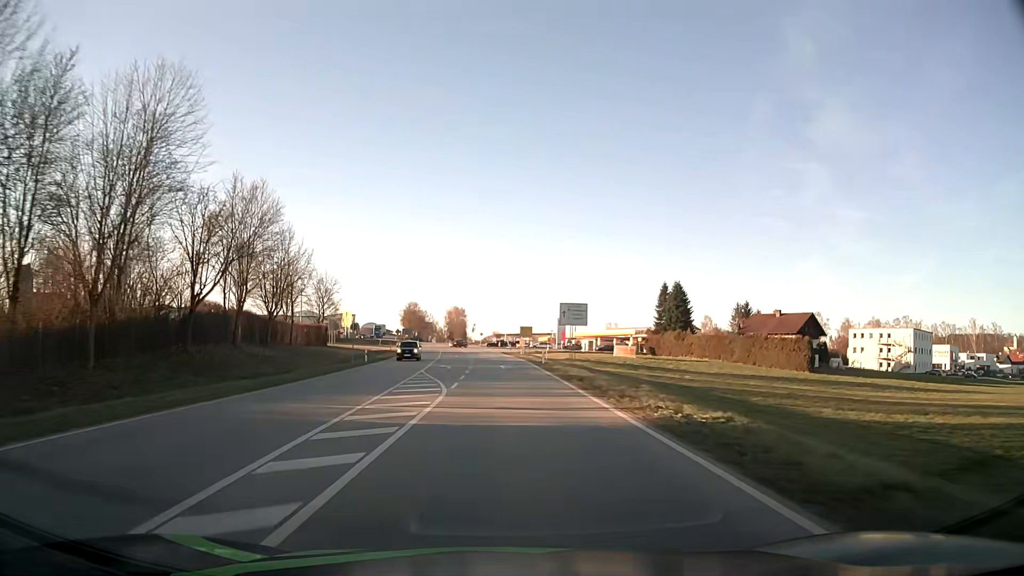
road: secondary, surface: asphalt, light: Day
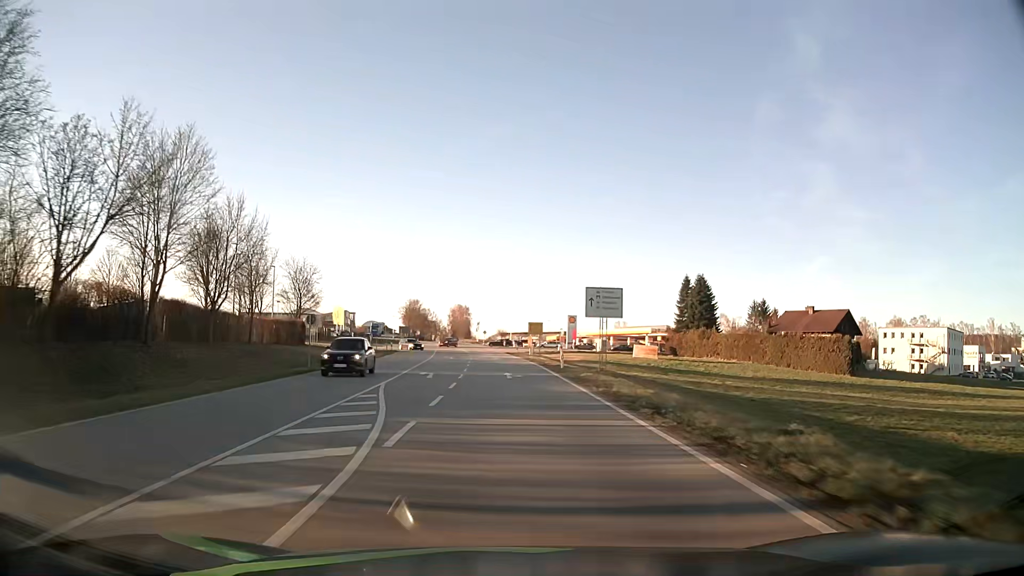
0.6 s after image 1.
(-0.1, +12.8) m; 0°
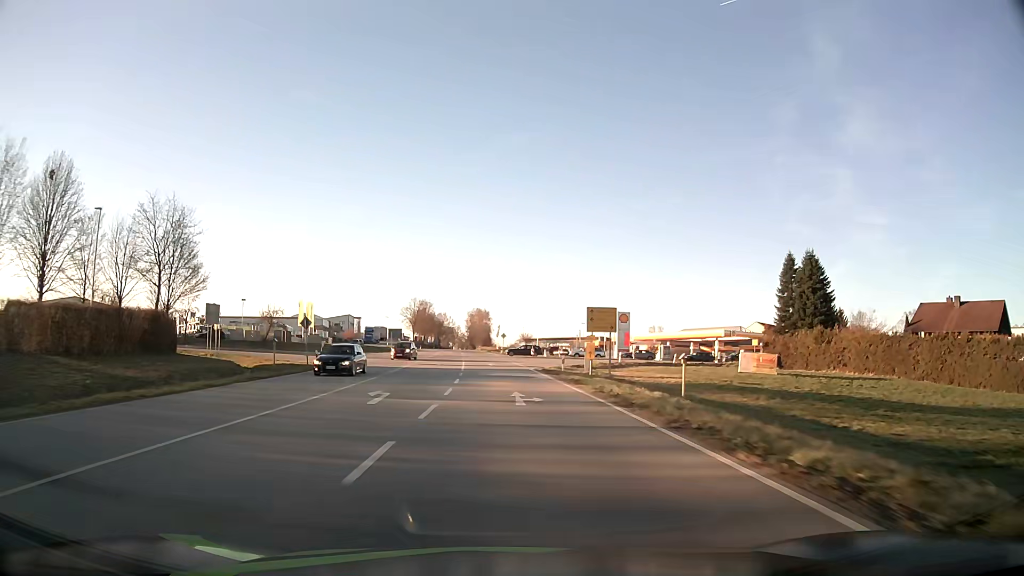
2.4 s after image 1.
(-0.5, +38.3) m; -2°
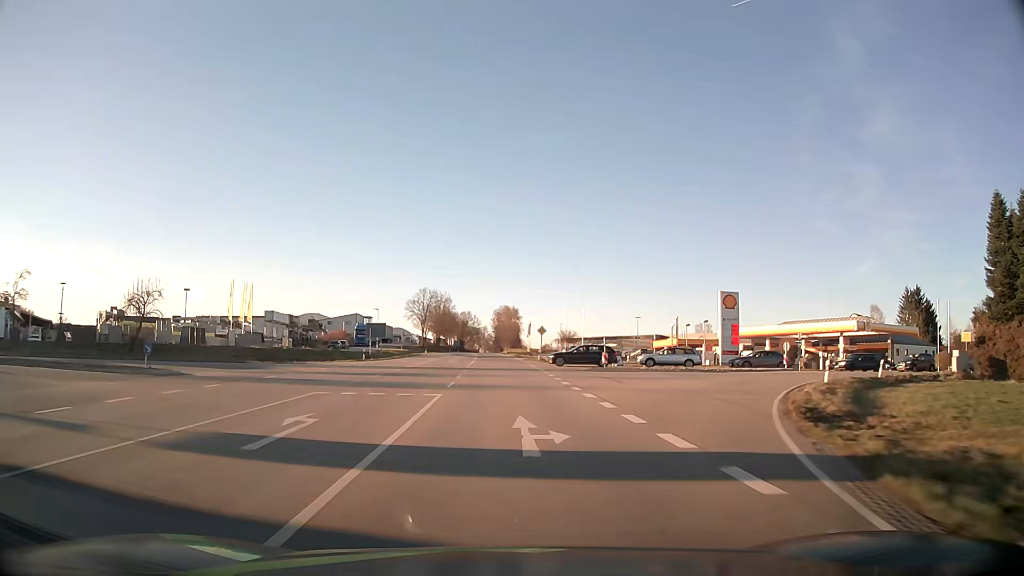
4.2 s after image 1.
(-0.9, +38.2) m; -3°
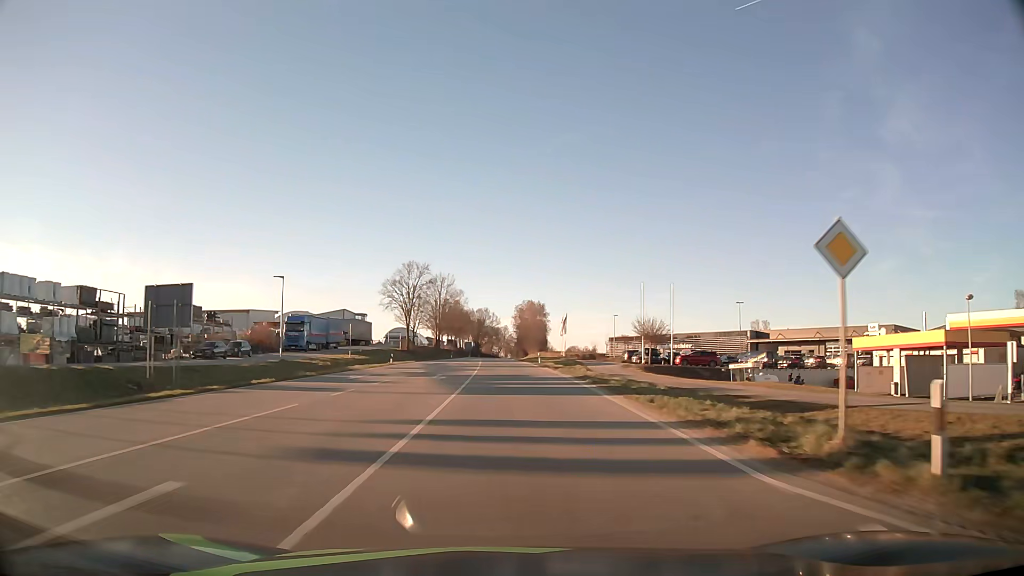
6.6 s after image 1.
(-1.0, +50.7) m; -2°
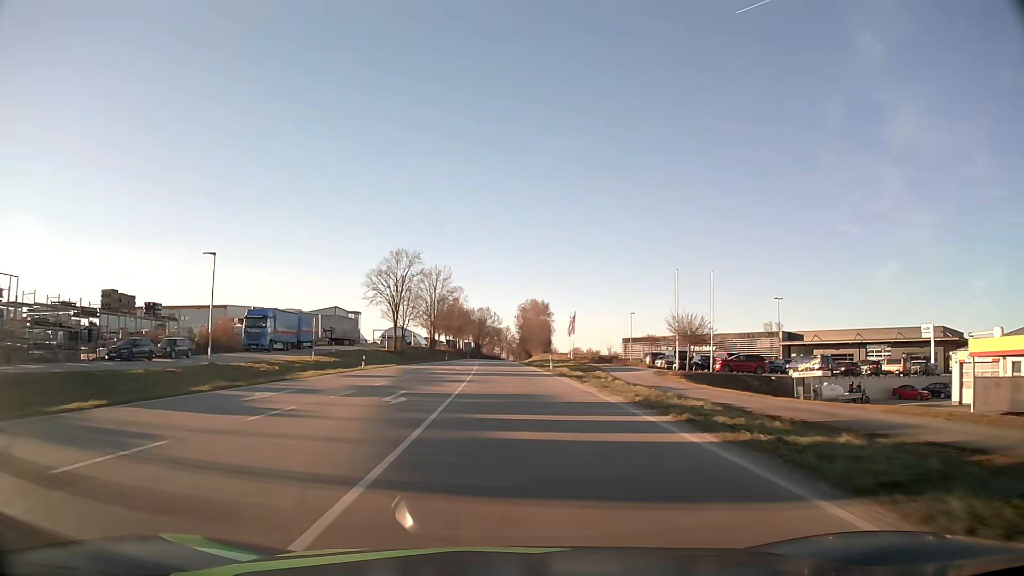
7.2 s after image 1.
(0.0, +12.7) m; 0°
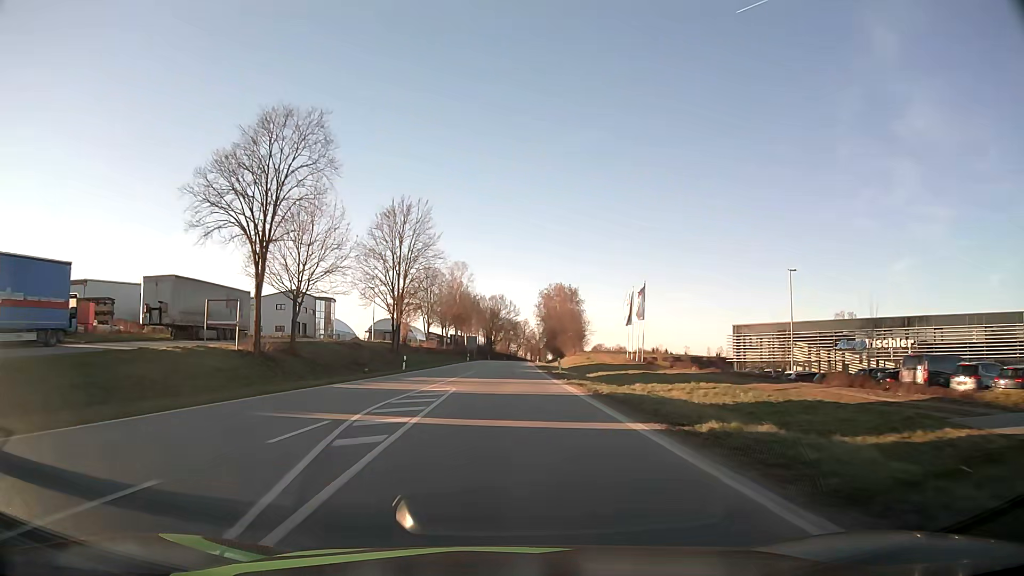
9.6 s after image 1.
(-0.6, +50.9) m; -1°
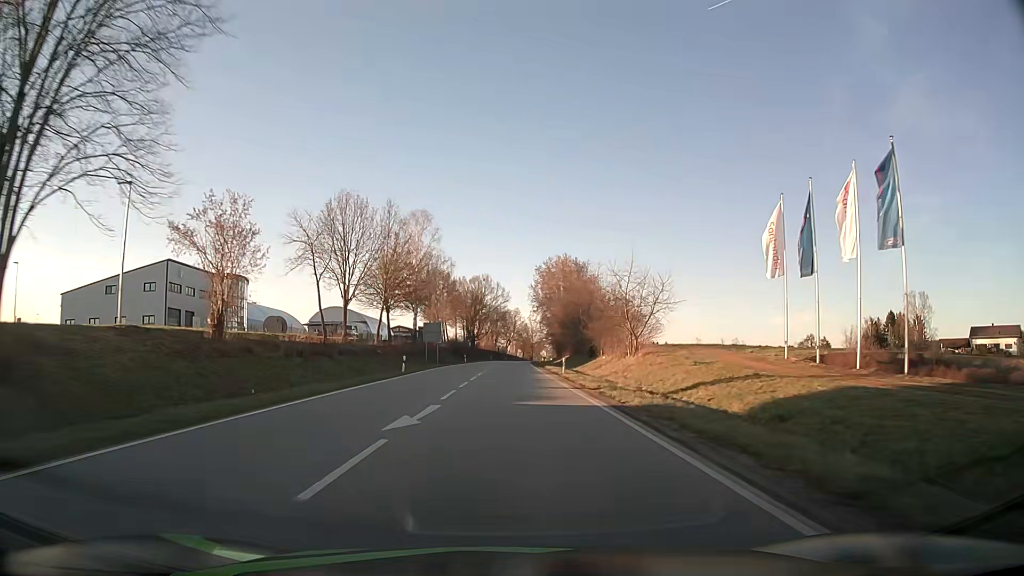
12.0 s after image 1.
(+0.1, +51.4) m; +1°
(0, +10) (0, +20) (0, +30) (0, +40) (+1, +50) (+1, +60) (+1, +70) (+1, +80) (+1, +90) (+2, +100) m
